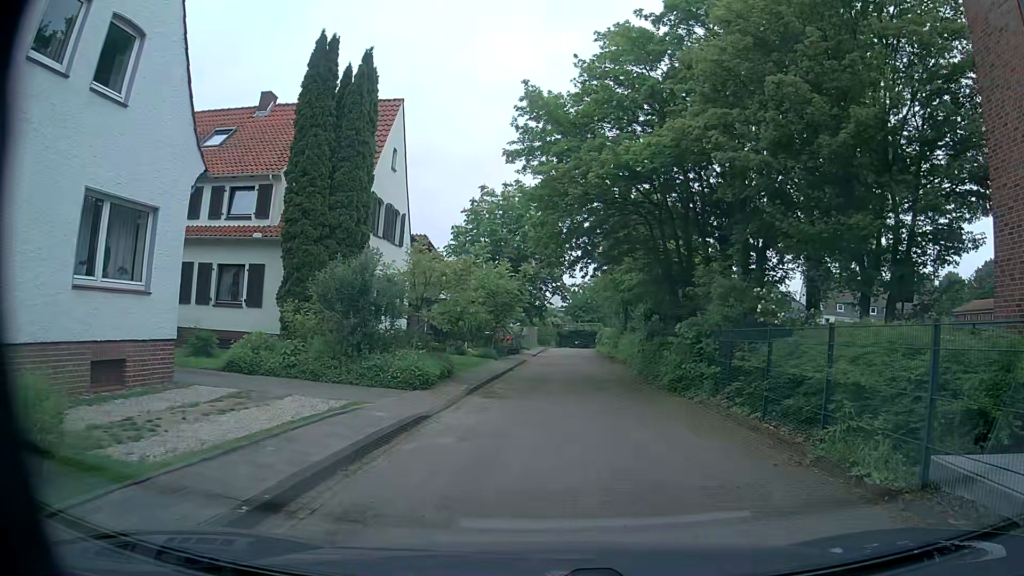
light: Day
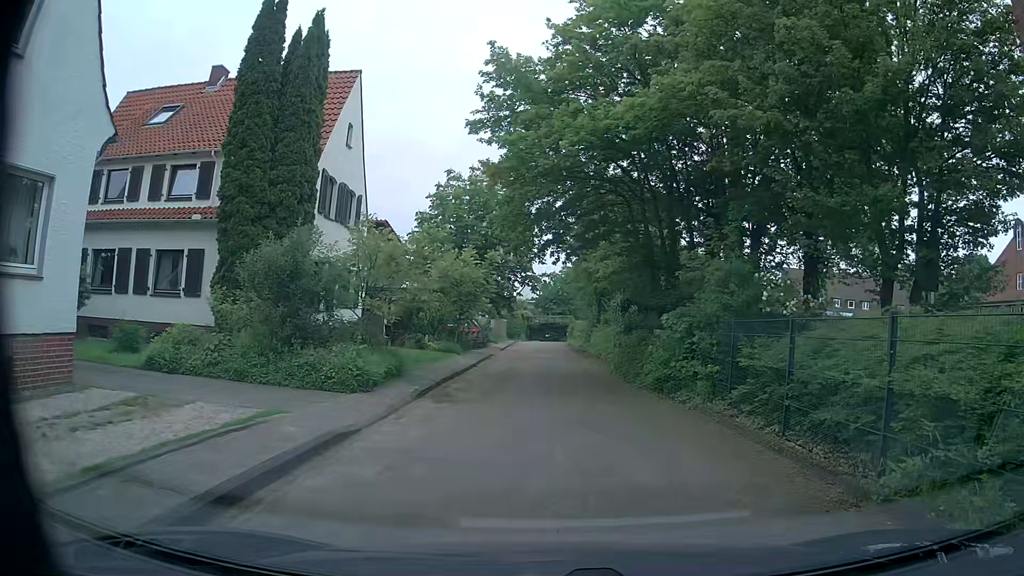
(0.0, +2.3) m; +1°
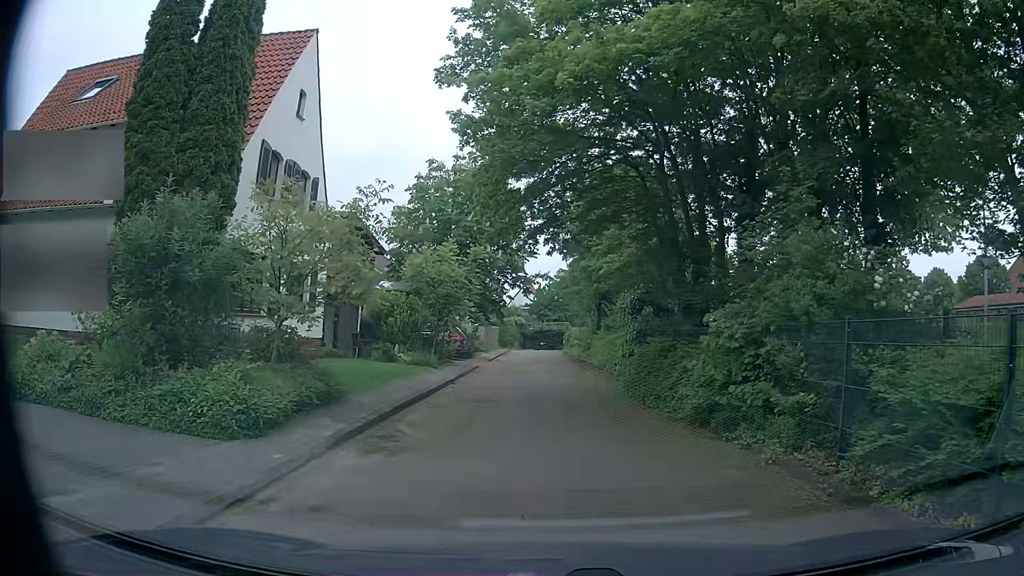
(-0.1, +4.4) m; 0°
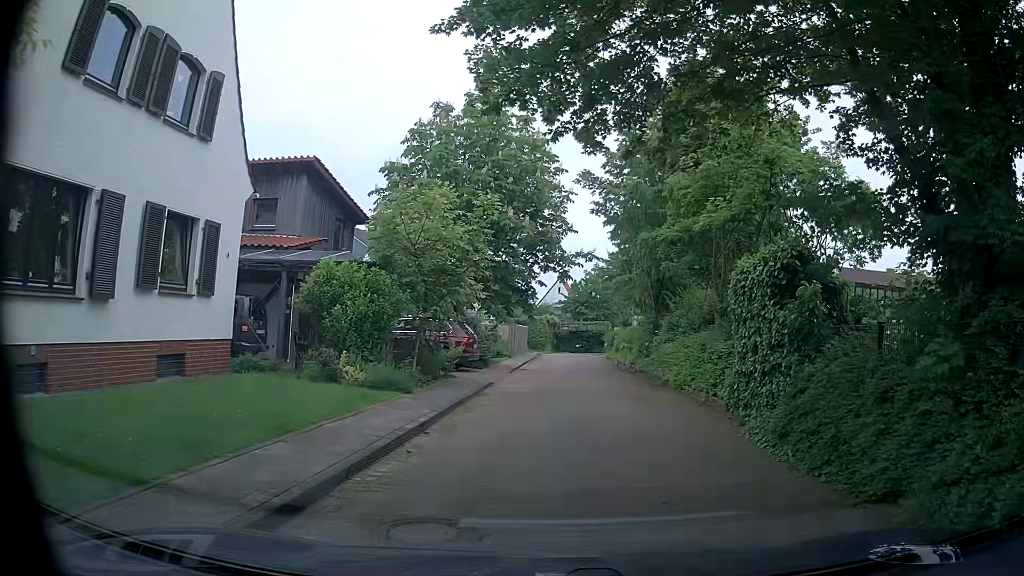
(-0.3, +9.3) m; -2°
